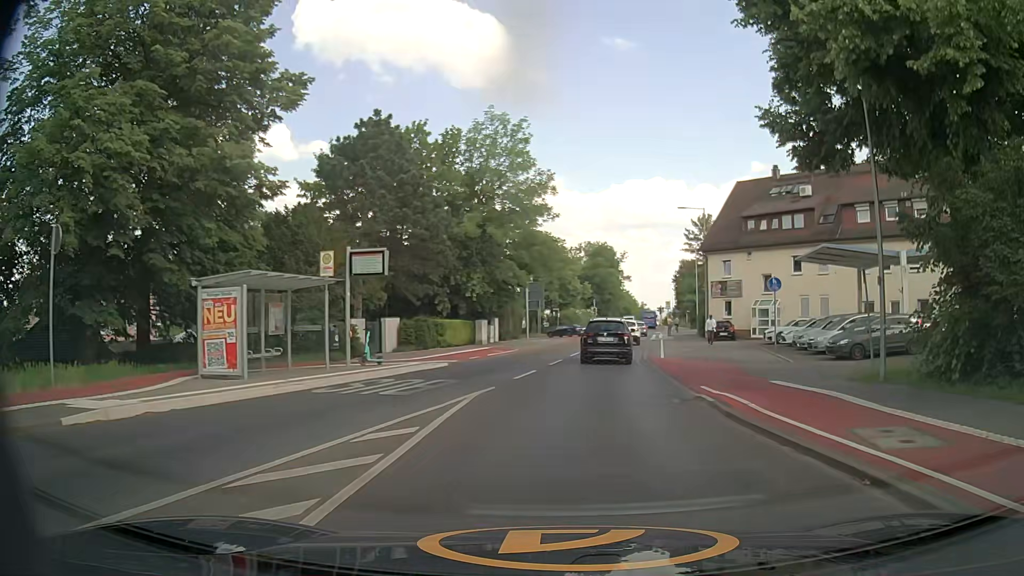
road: secondary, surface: asphalt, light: Day
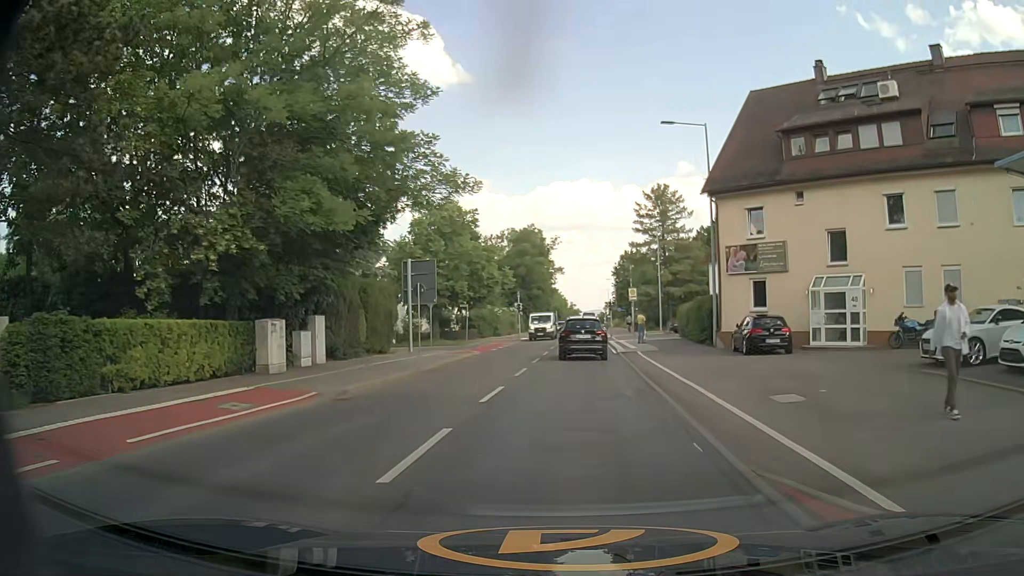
(+1.3, +23.4) m; +6°
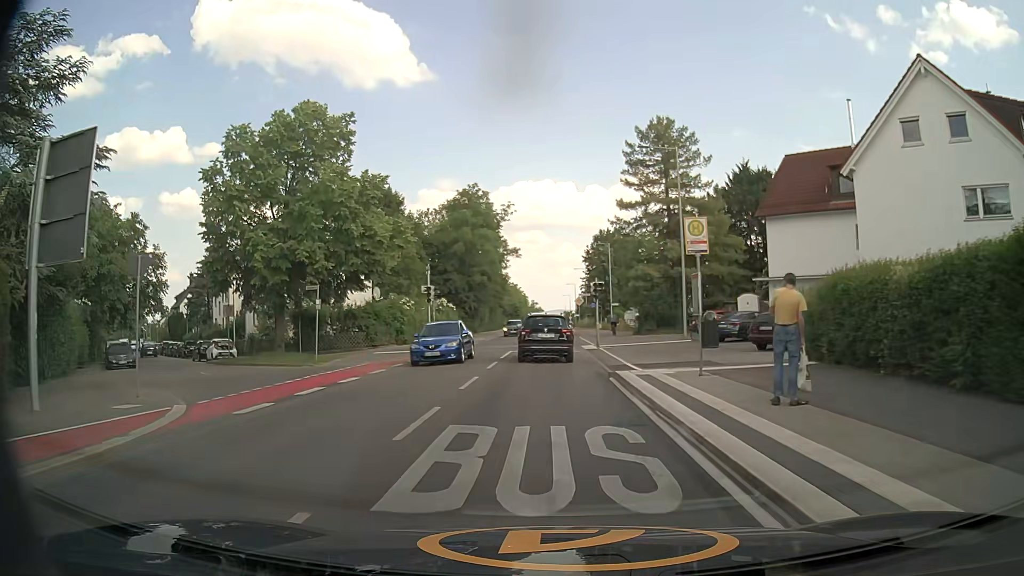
(+1.0, +27.9) m; +3°
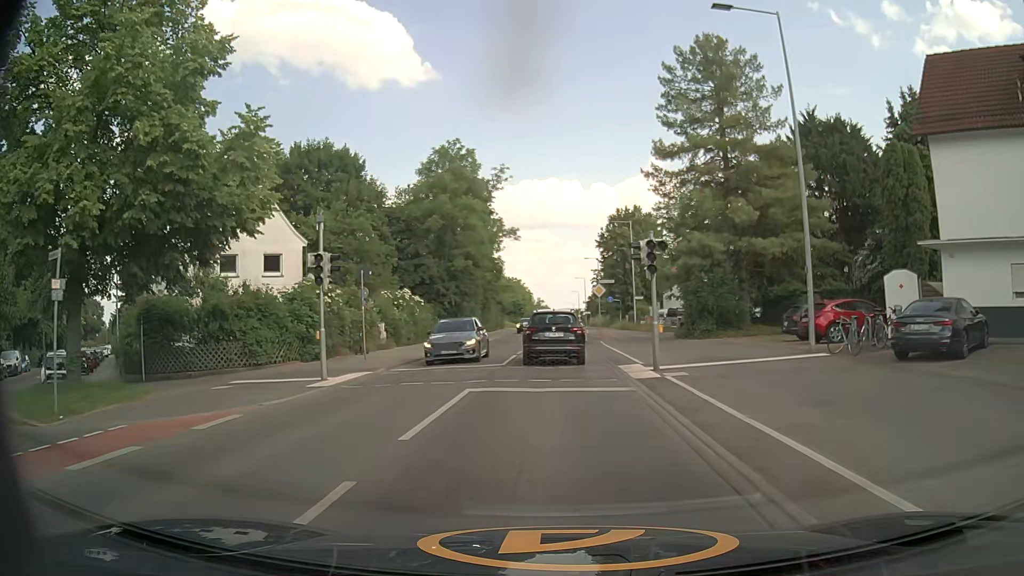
(-0.1, +16.8) m; 0°
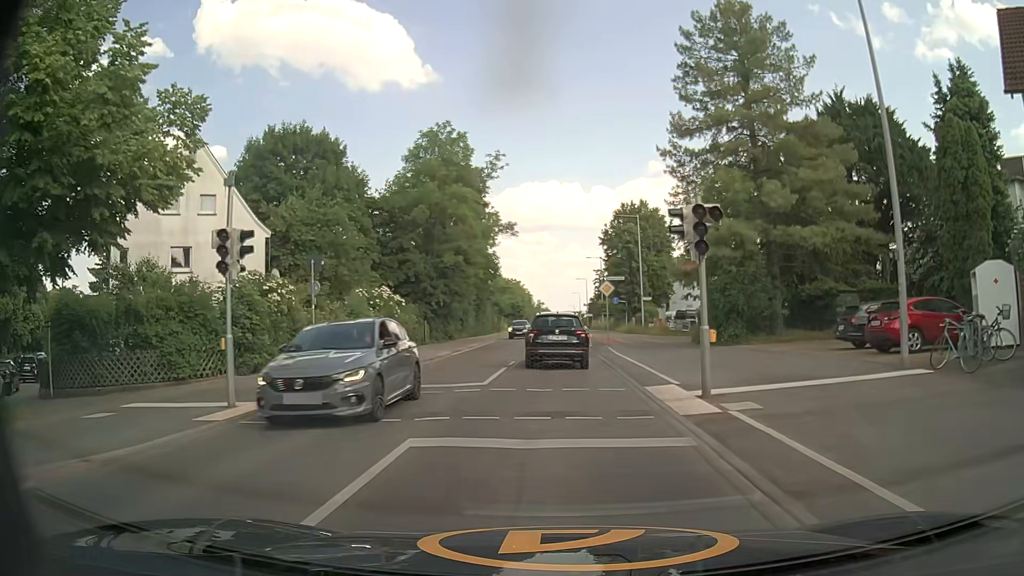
(0.0, +5.3) m; 0°
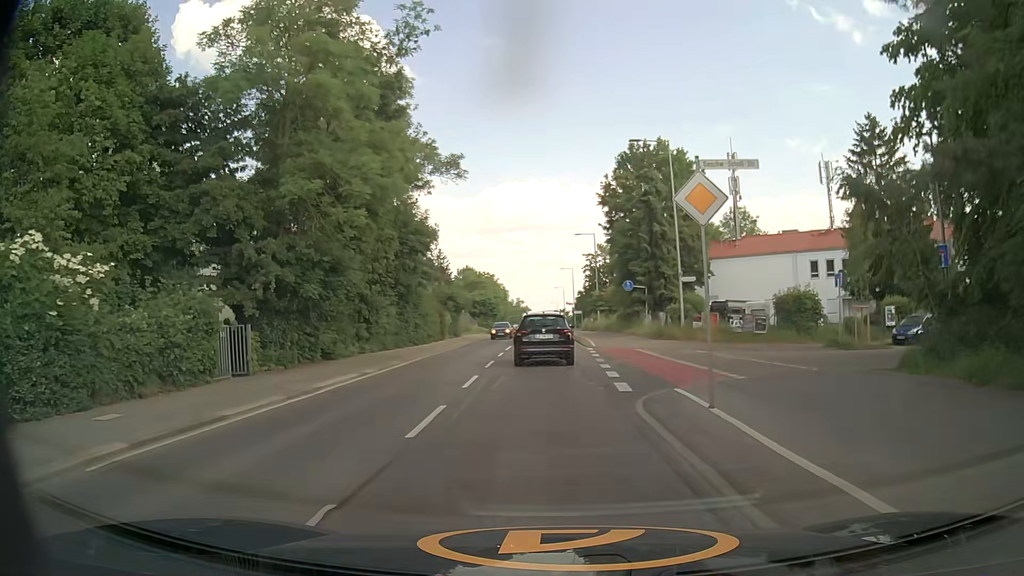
(+0.3, +24.8) m; +2°
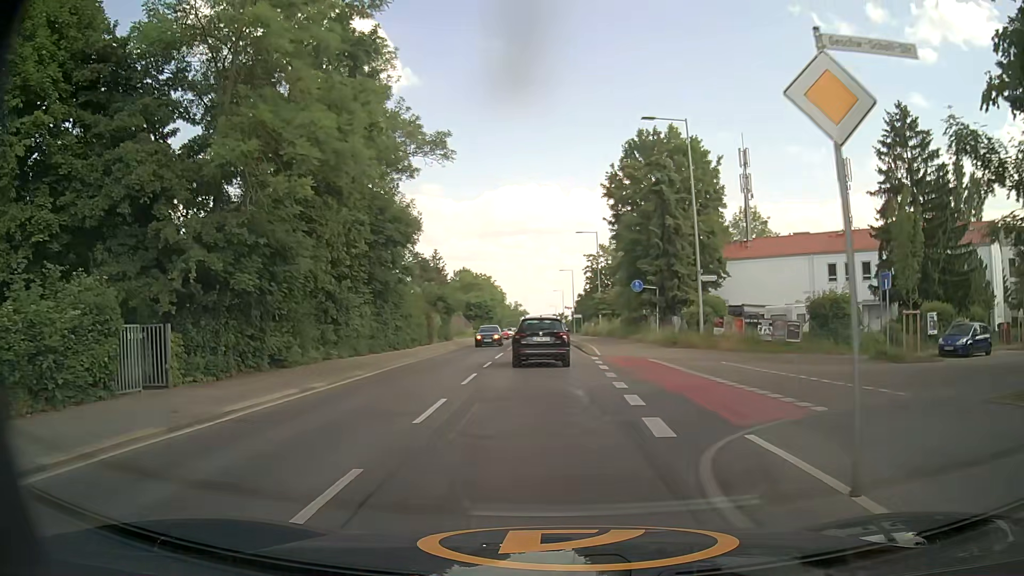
(-0.1, +4.8) m; 0°
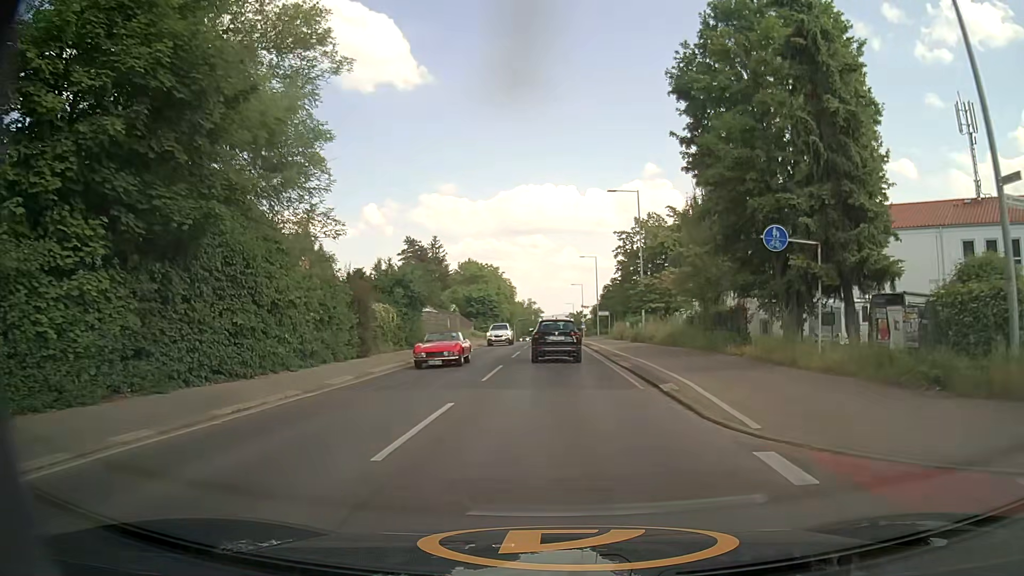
(-0.6, +20.8) m; -2°
(0, +10) (0, +20) (0, +30) (0, +40) (0, +50) (0, +60) (0, +70) (0, +80) (0, +90) (+1, +100) m
